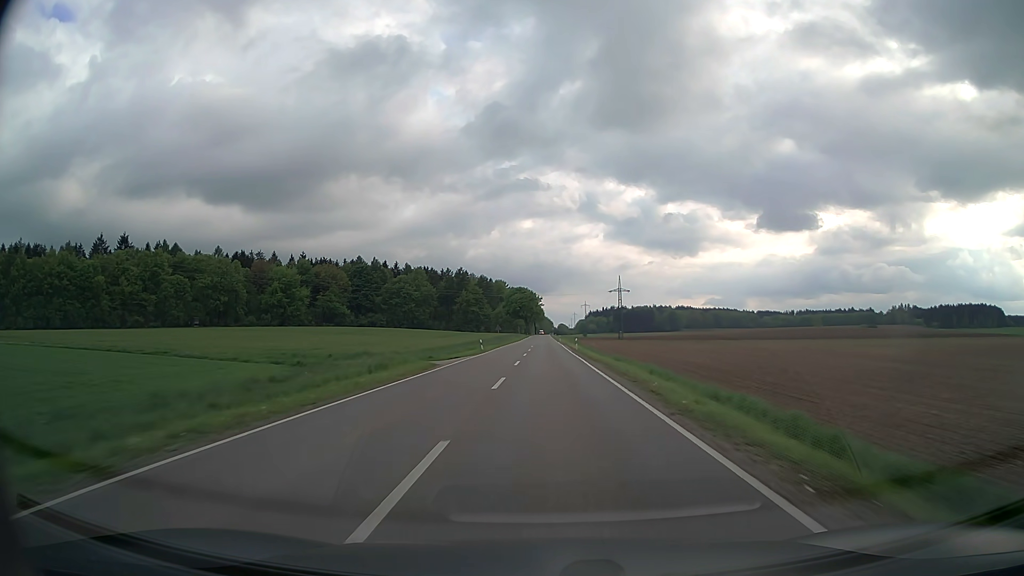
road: secondary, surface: asphalt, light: Day
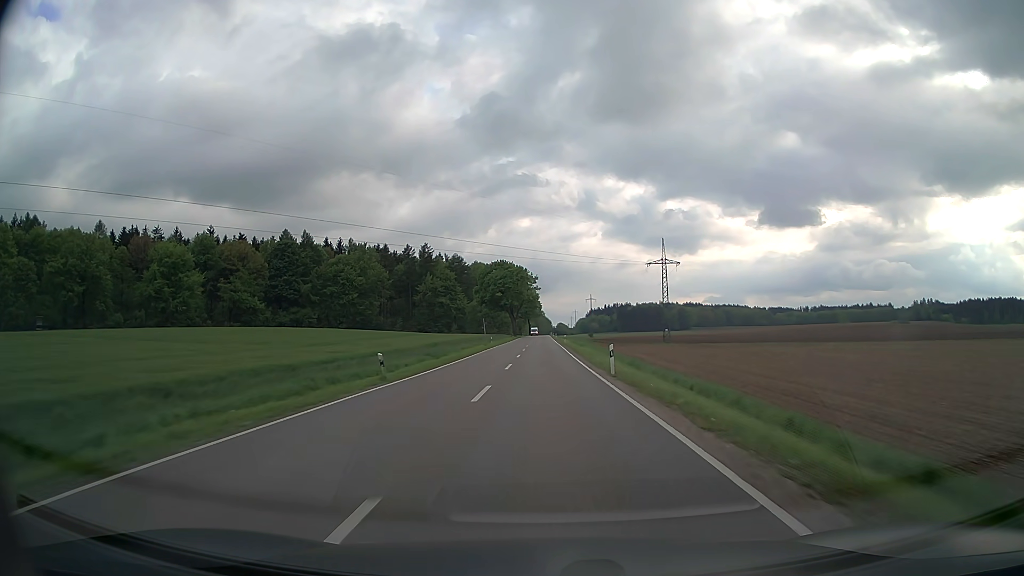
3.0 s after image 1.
(+0.1, +87.1) m; 0°
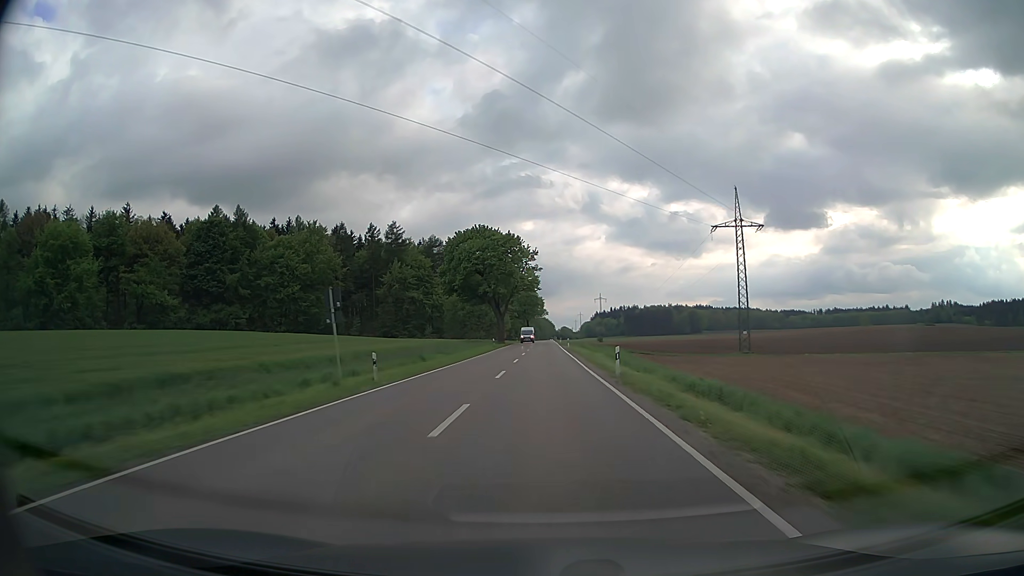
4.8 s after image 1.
(-0.2, +52.3) m; 0°
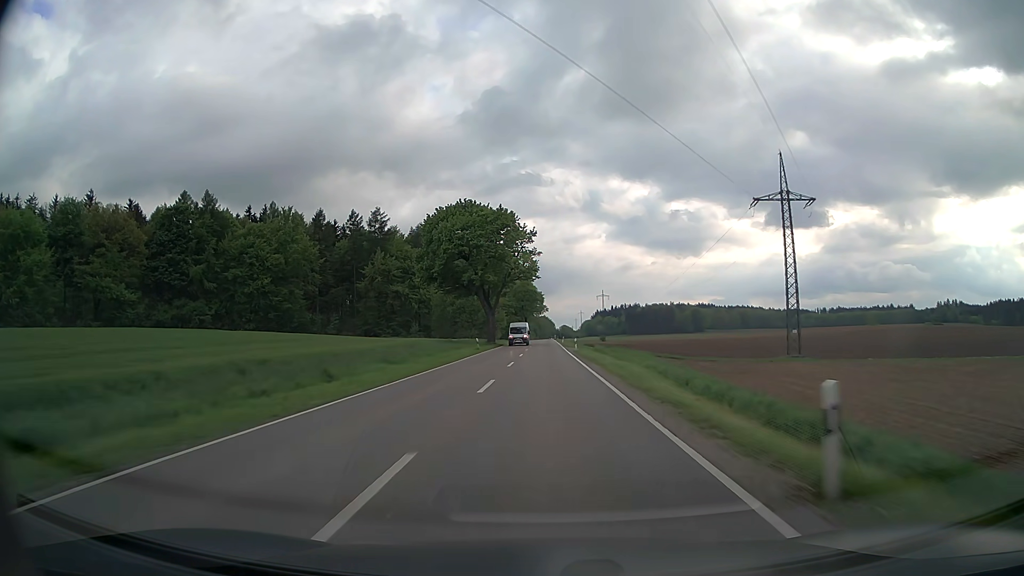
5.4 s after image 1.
(0.0, +17.4) m; 0°
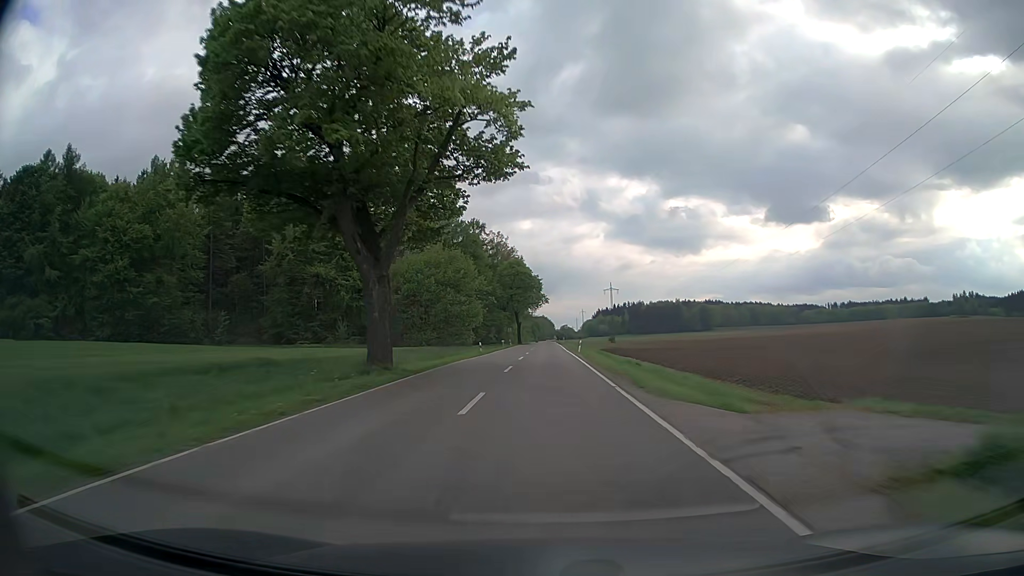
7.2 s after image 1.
(+0.1, +52.3) m; 0°
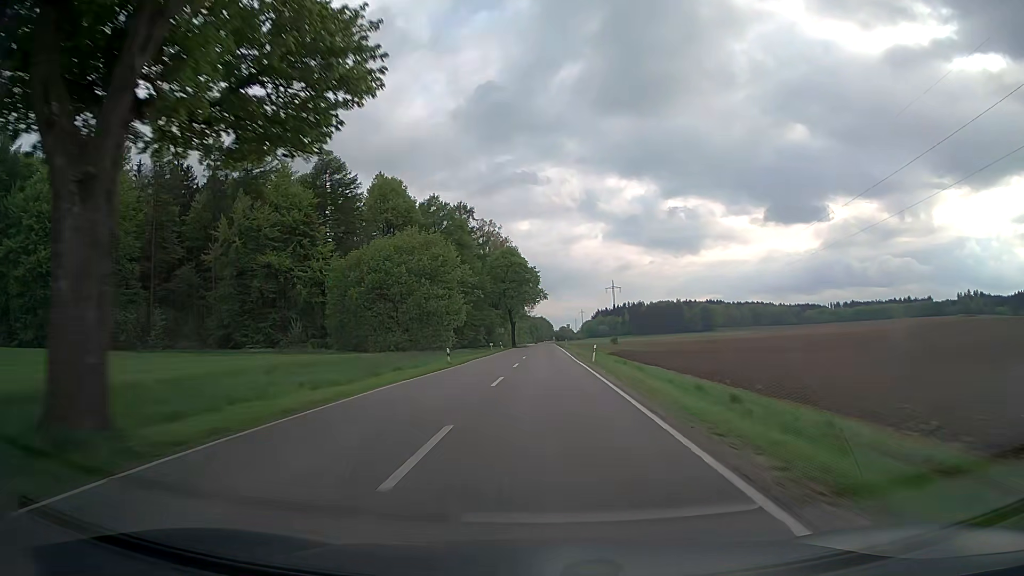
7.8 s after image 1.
(0.0, +17.4) m; 0°
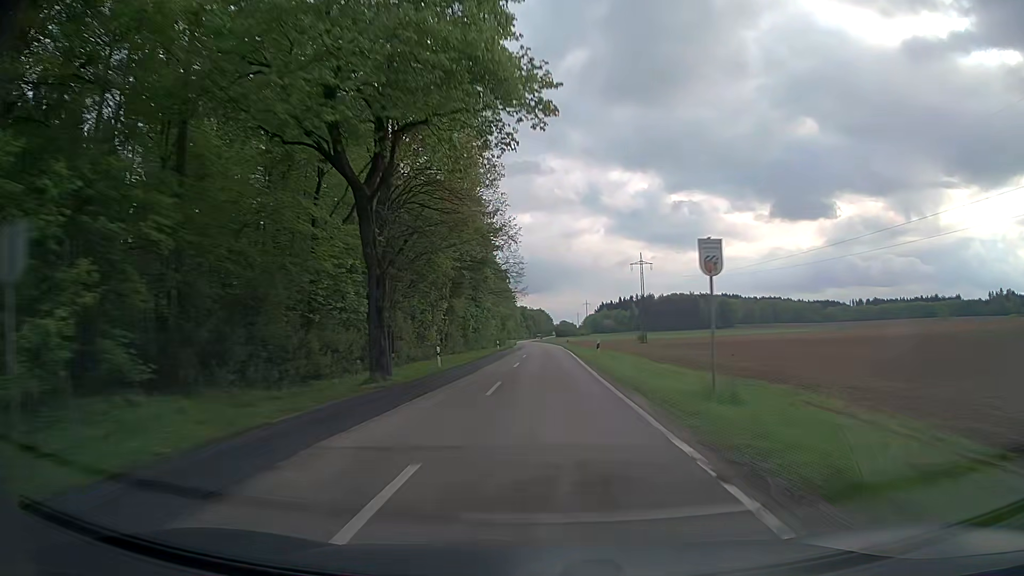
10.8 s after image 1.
(-0.1, +87.1) m; 0°
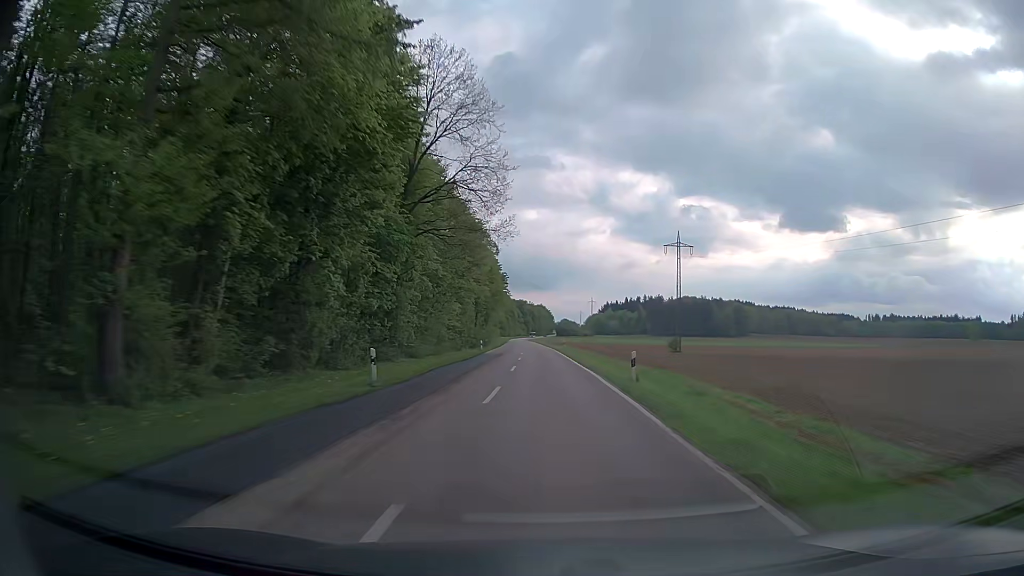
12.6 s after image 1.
(0.0, +52.3) m; 0°
(0, +10) (0, +20) (0, +30) (0, +40) (0, +50) (-1, +60) (-1, +70) (-1, +80) (-1, +90) (-2, +100) m
